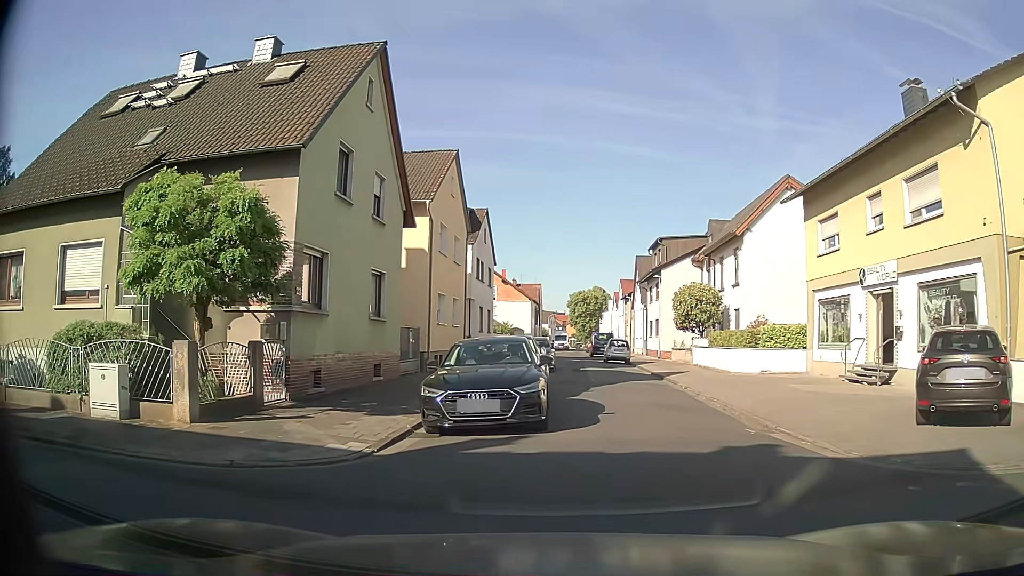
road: residential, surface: asphalt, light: Day
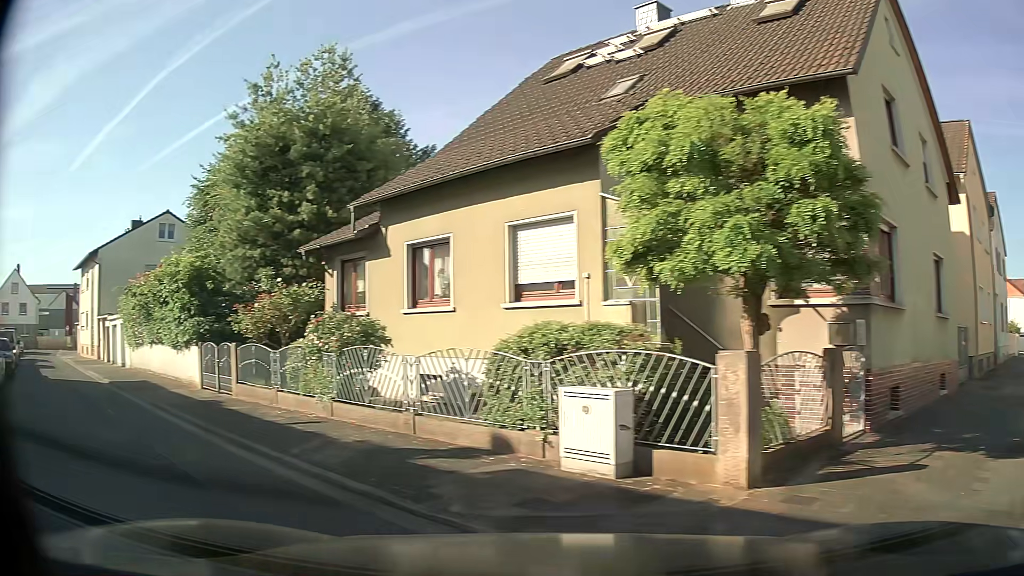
(-1.7, +4.2) m; -46°
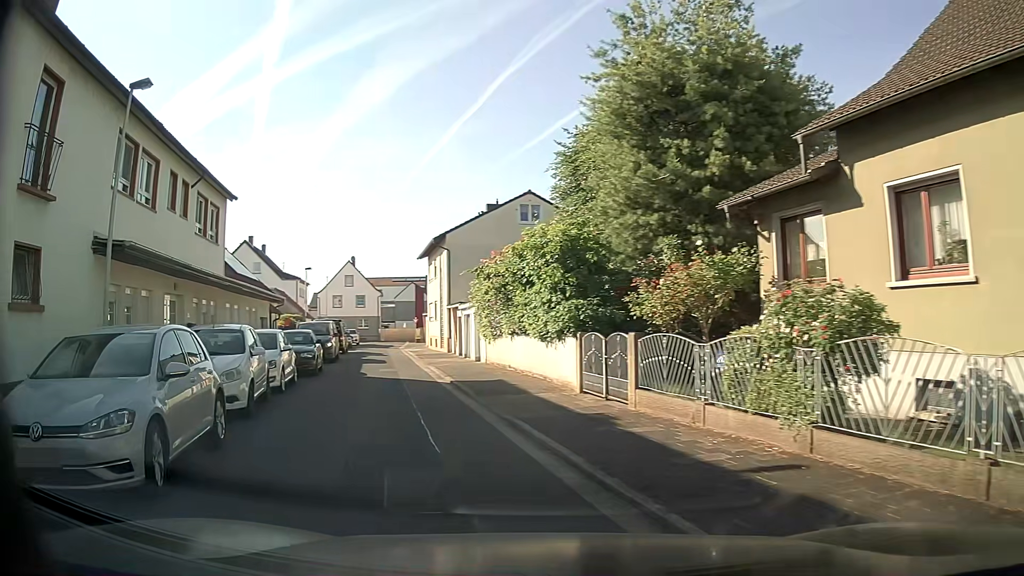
(-1.4, +4.6) m; -30°
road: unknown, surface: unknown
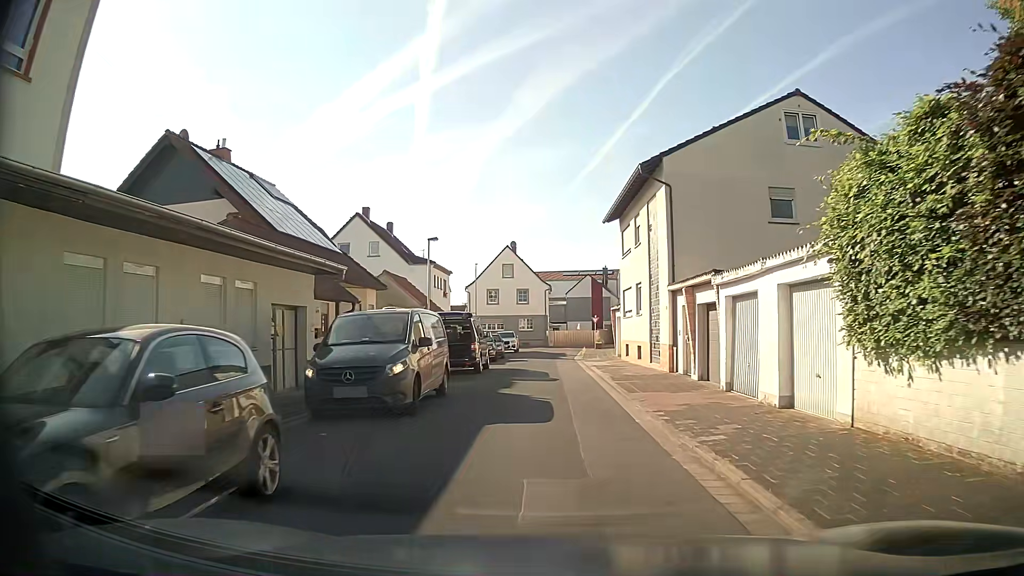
(-4.2, +18.3) m; -15°
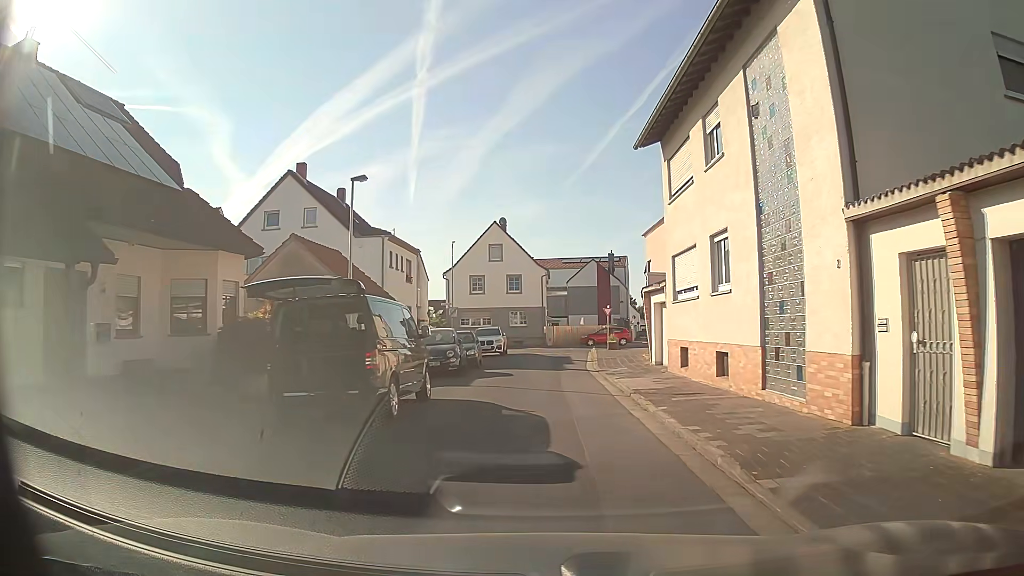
(0.0, +13.3) m; -1°
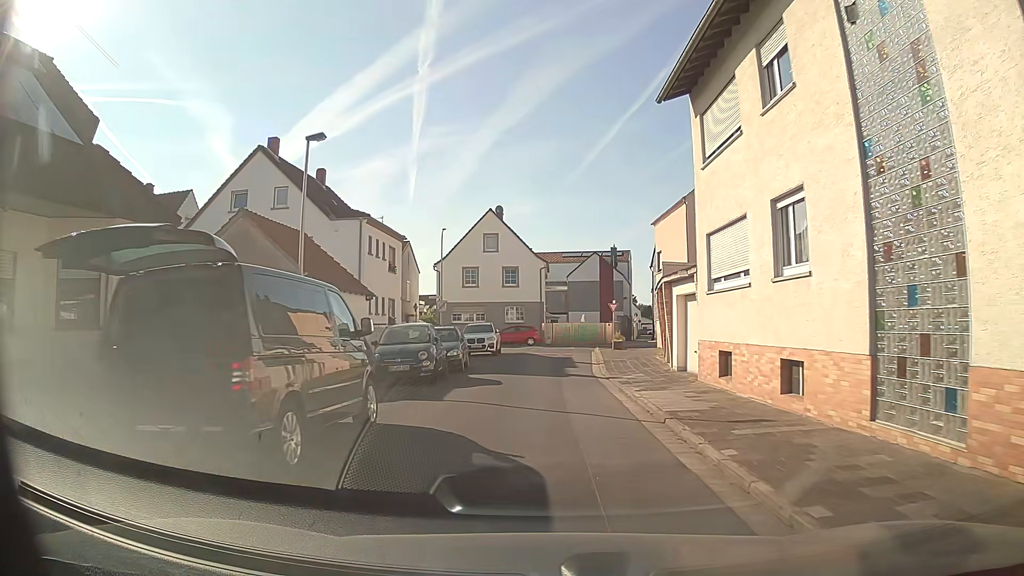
(+0.1, +4.3) m; +1°
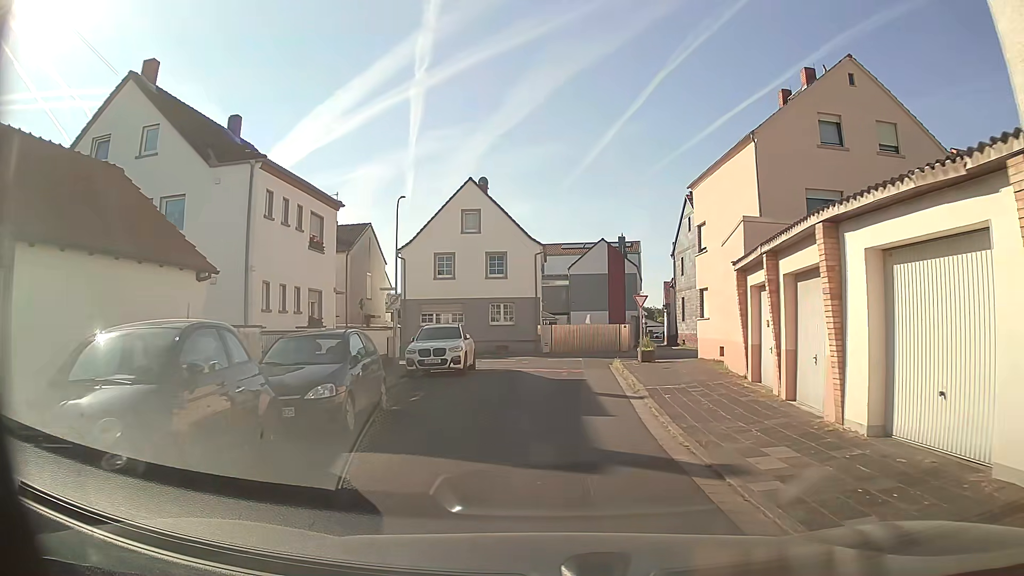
(+0.1, +11.9) m; 0°
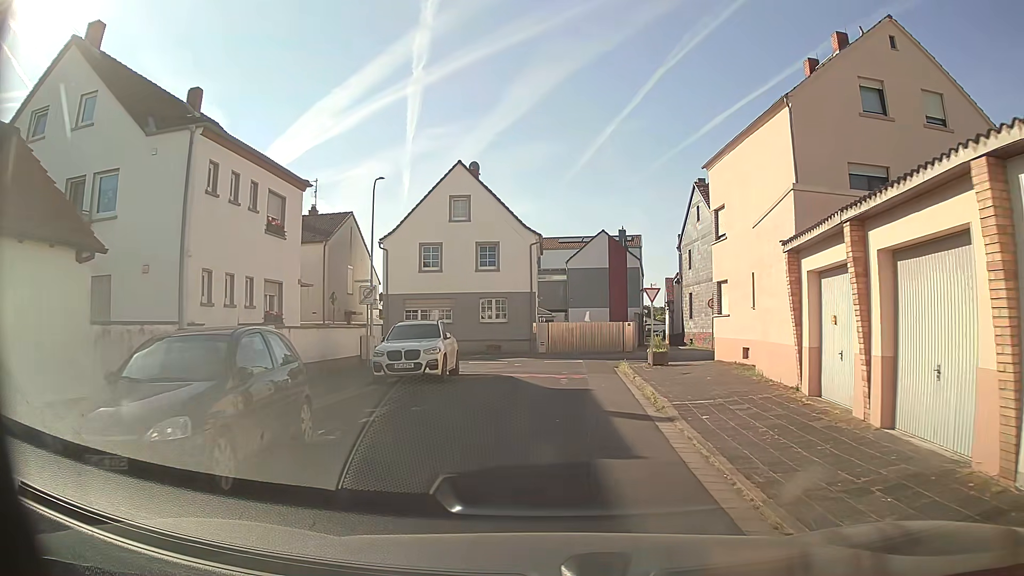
(0.0, +3.6) m; +2°
